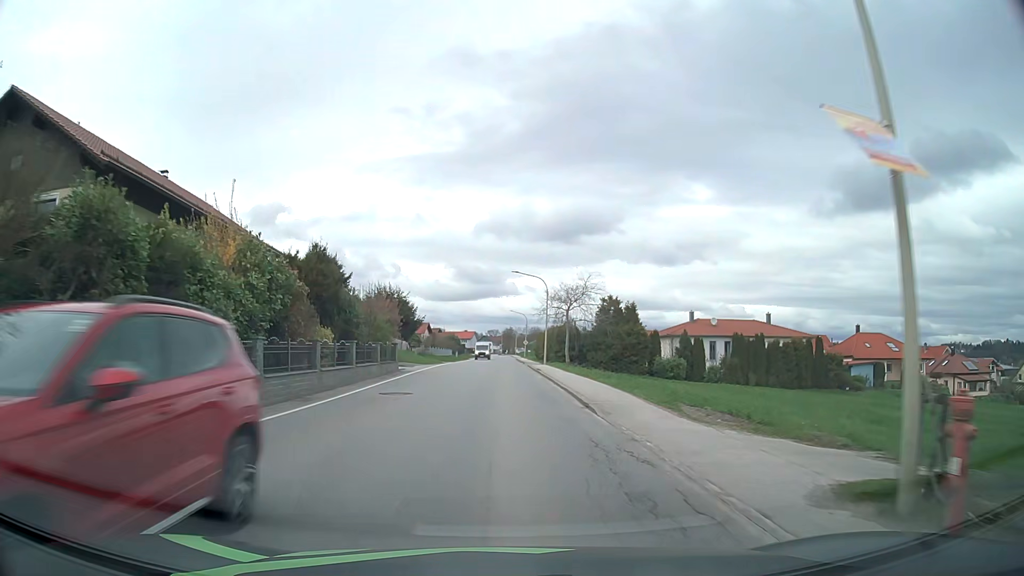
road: secondary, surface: asphalt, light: Day
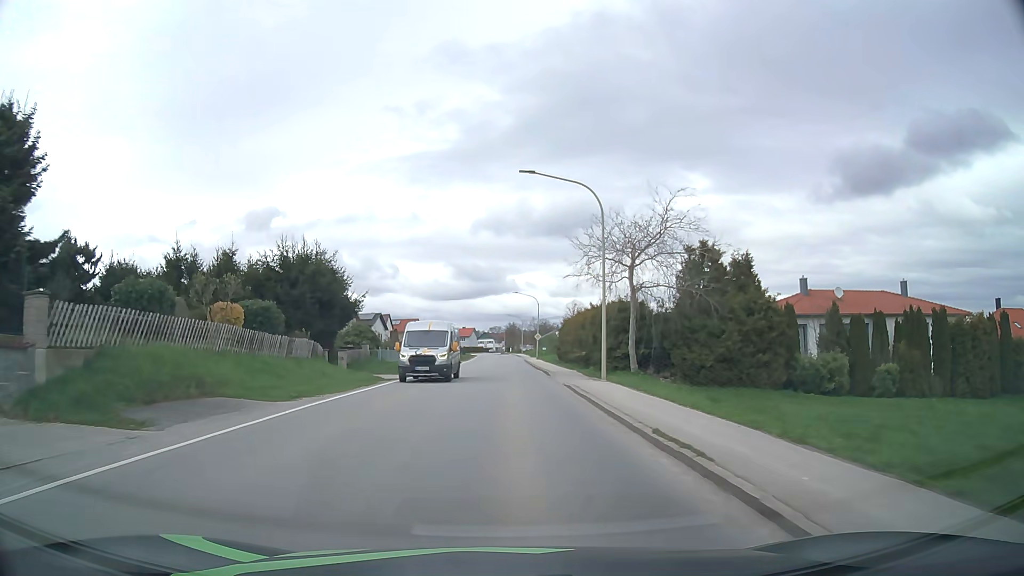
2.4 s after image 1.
(-0.1, +31.4) m; 0°
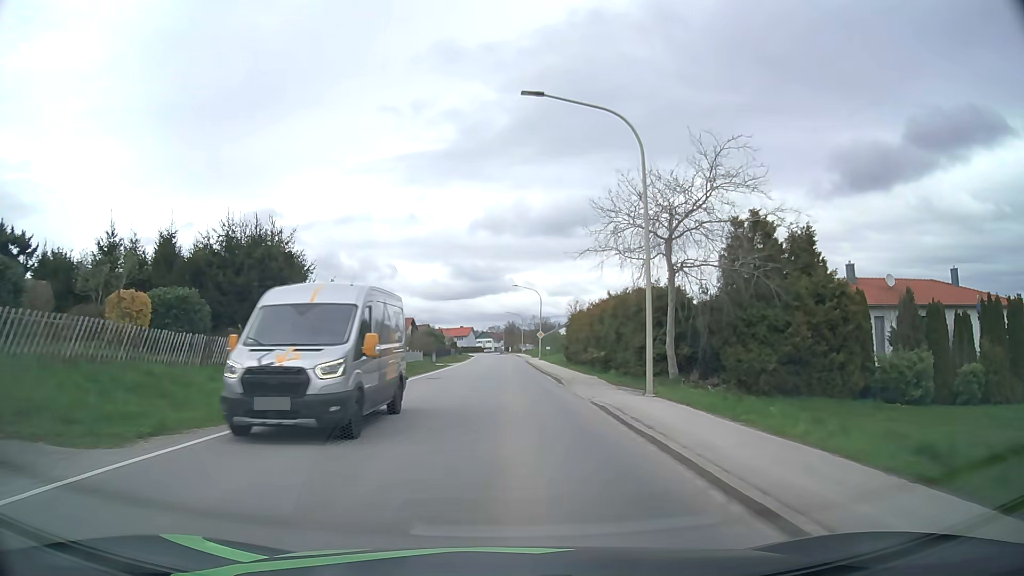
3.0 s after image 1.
(0.0, +7.9) m; 0°
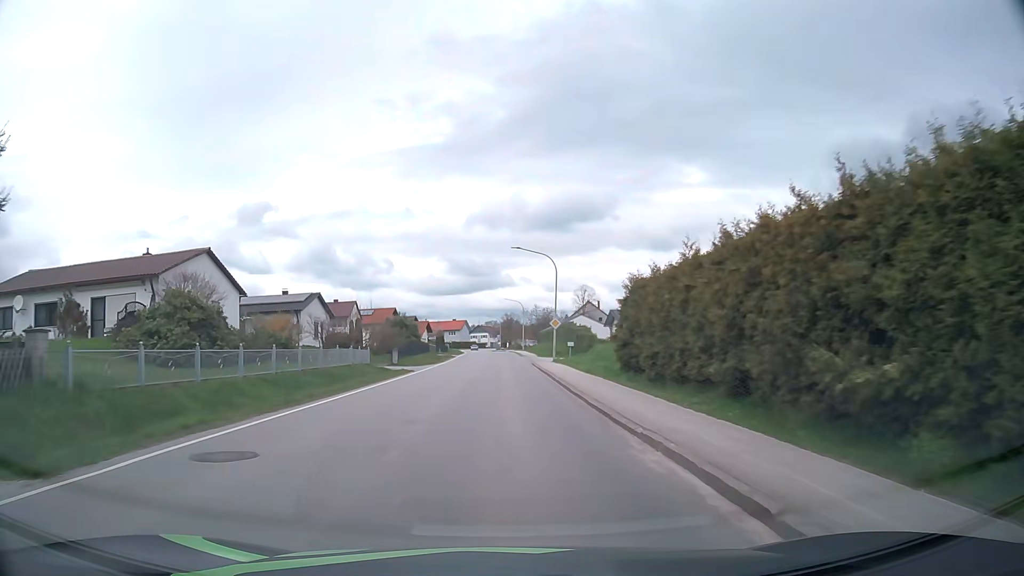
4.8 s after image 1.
(0.0, +23.7) m; 0°
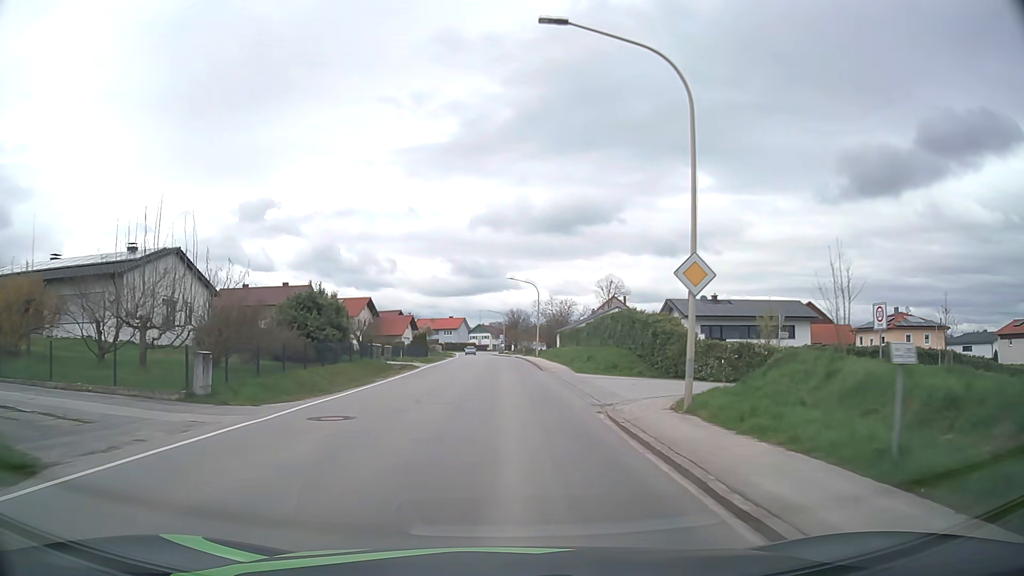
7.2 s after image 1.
(-0.1, +32.1) m; 0°
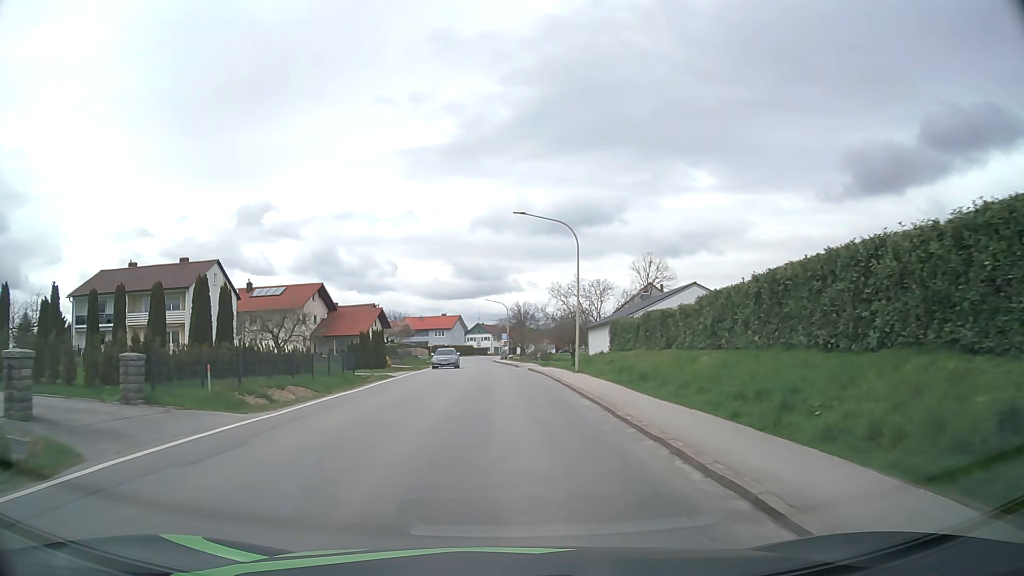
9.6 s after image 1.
(-0.1, +32.4) m; 0°
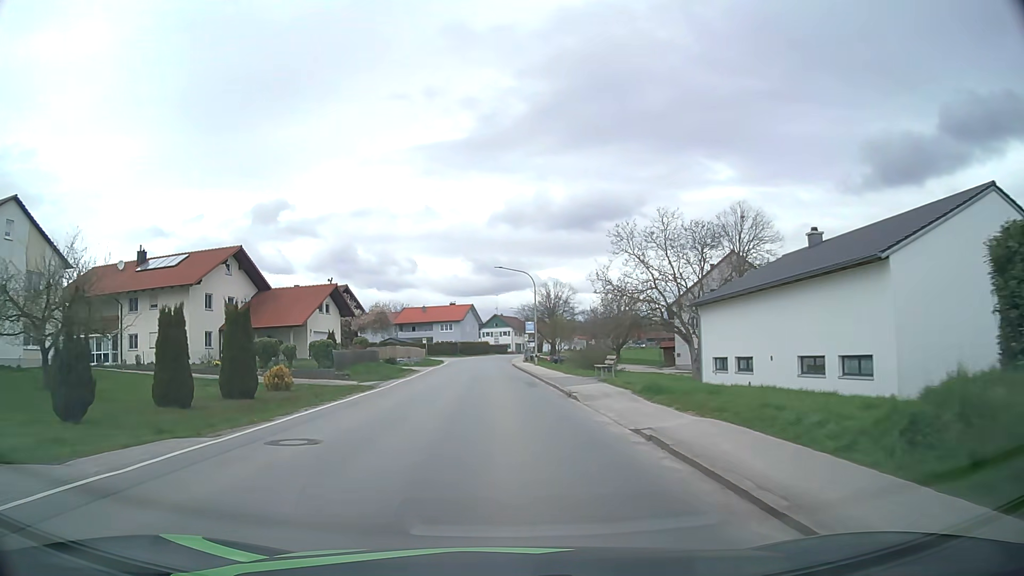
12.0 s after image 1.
(-0.4, +31.6) m; -2°
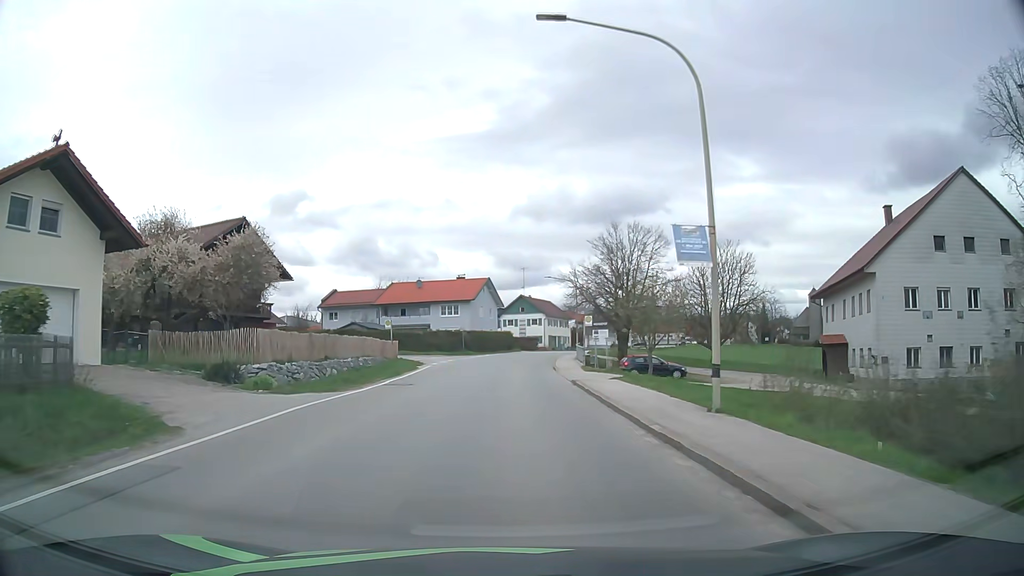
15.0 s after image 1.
(-1.0, +38.8) m; -2°
(0, +10) (0, +20) (0, +30) (+1, +40) (+1, +50) (+2, +60) (+4, +70) (+6, +80) (+9, +89) (+12, +99) m
